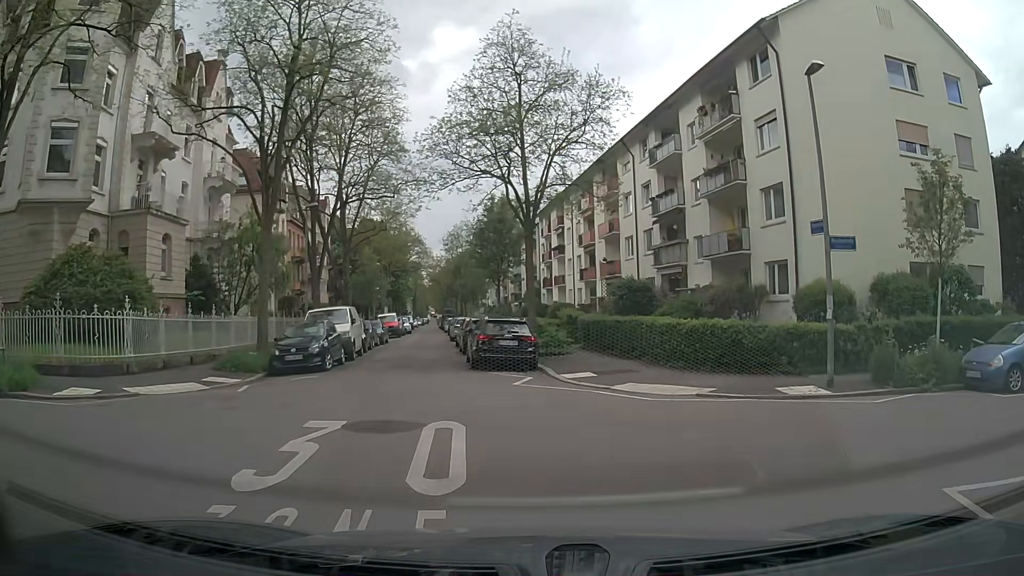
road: residential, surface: asphalt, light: Day
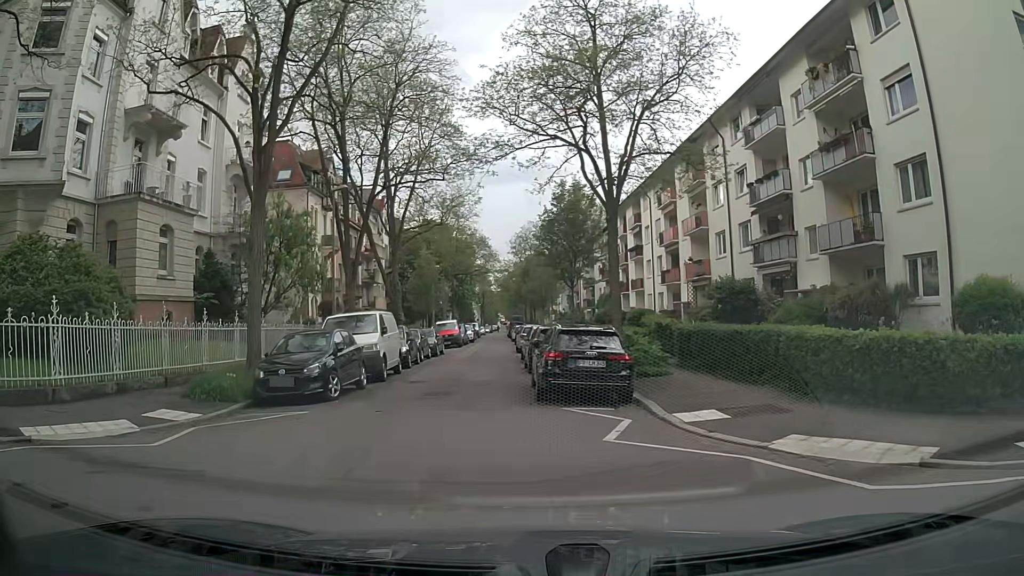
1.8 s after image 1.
(-0.3, +5.7) m; -7°
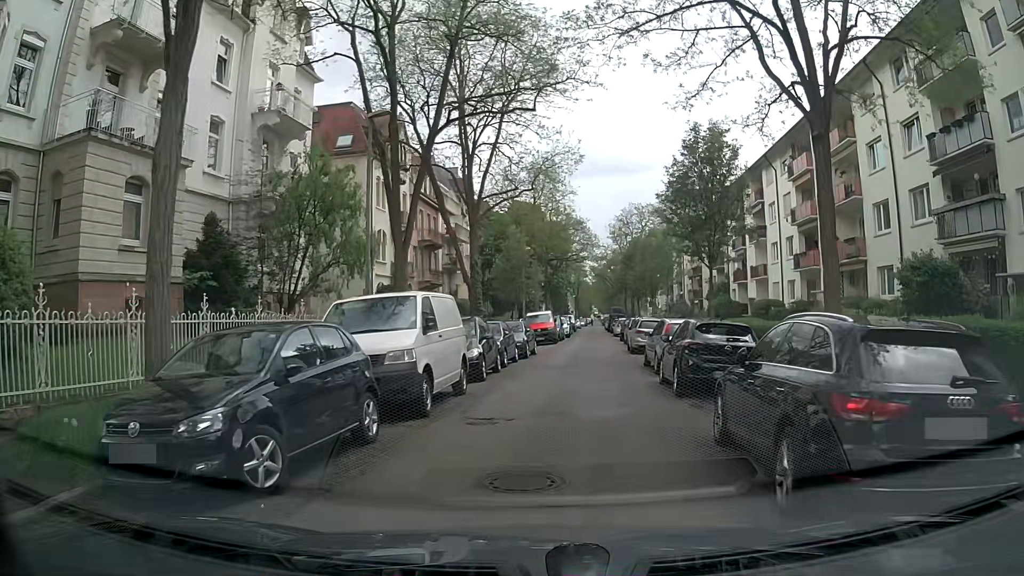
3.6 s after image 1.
(-0.9, +8.3) m; -6°
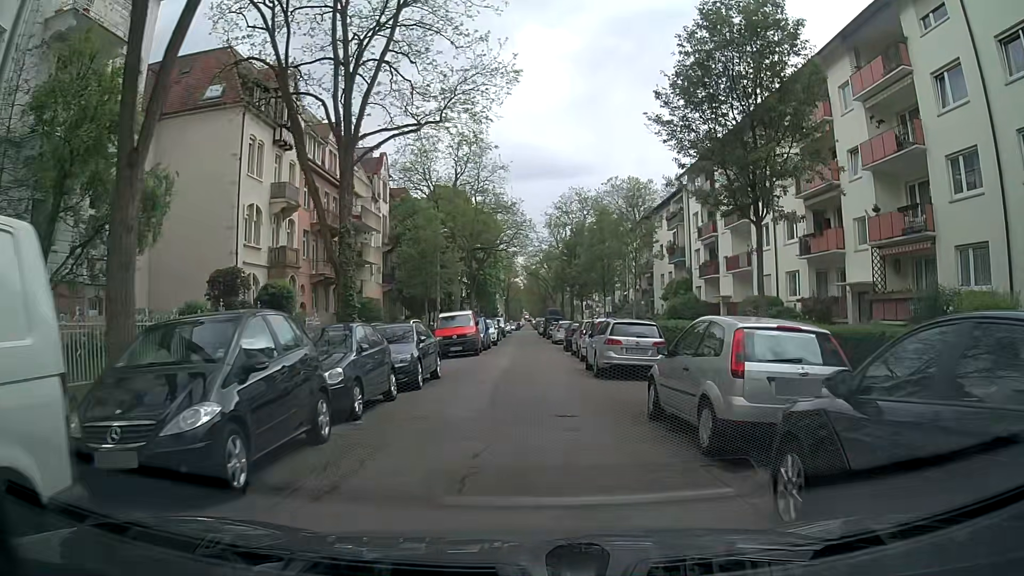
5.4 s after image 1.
(+0.2, +10.9) m; +3°
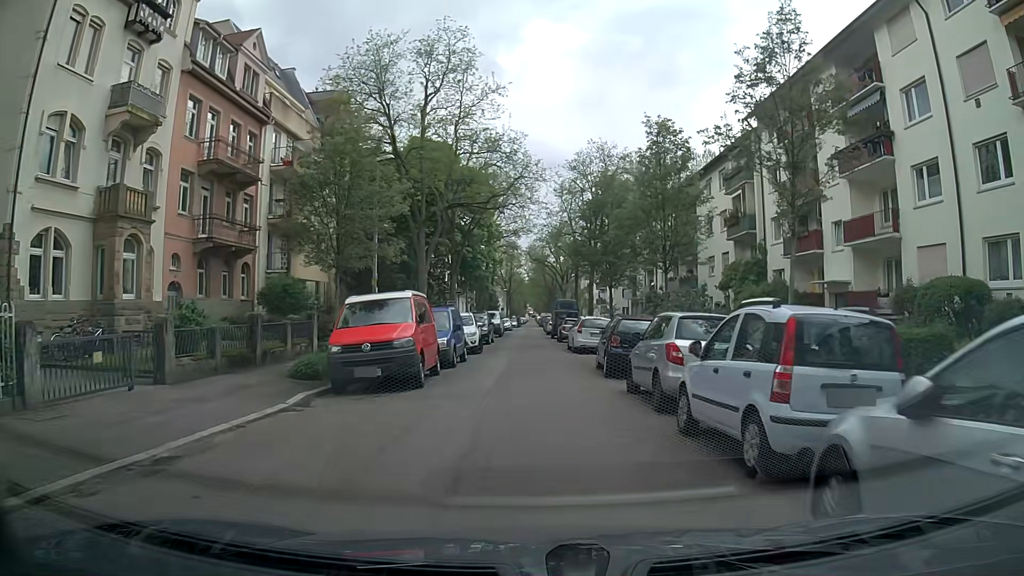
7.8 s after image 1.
(-0.1, +16.0) m; -1°
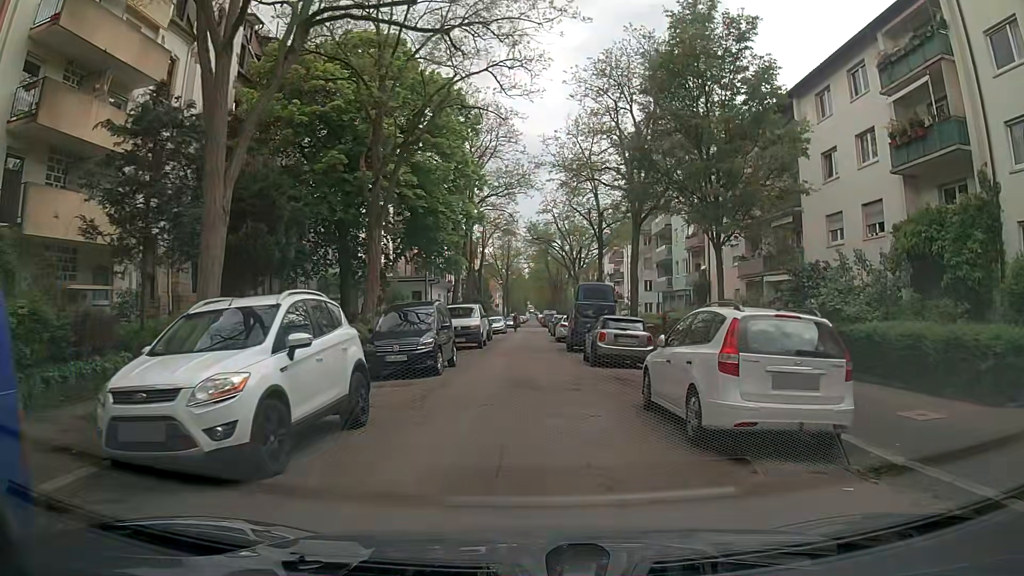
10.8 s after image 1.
(+0.4, +20.1) m; +1°
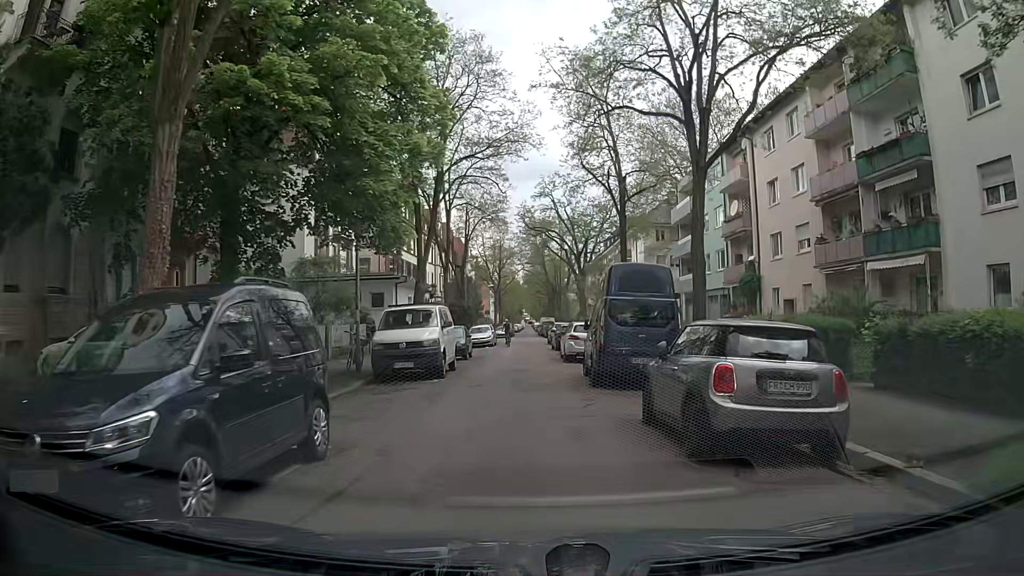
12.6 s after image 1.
(0.0, +11.7) m; 0°
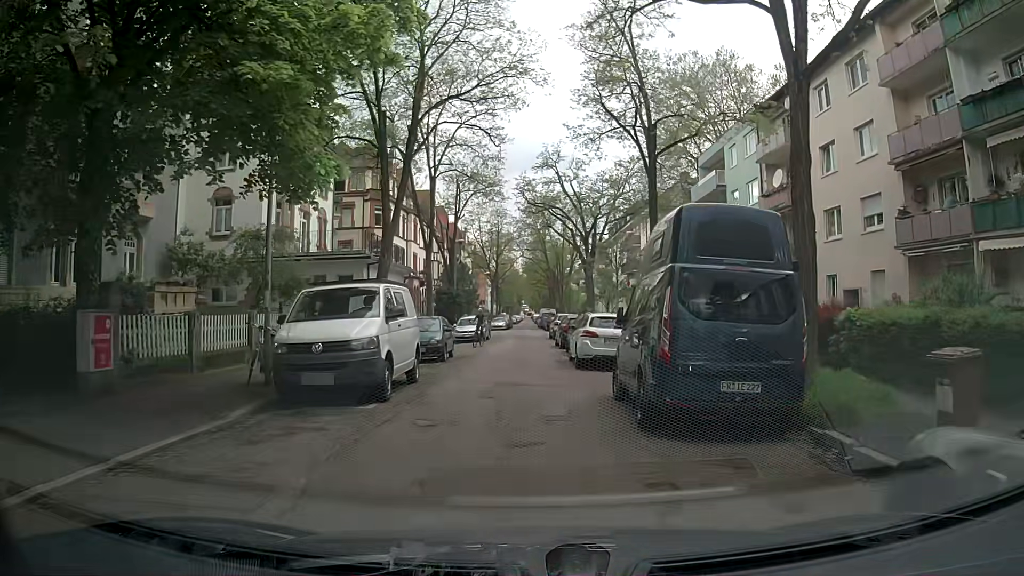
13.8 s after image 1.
(0.0, +6.7) m; 0°
